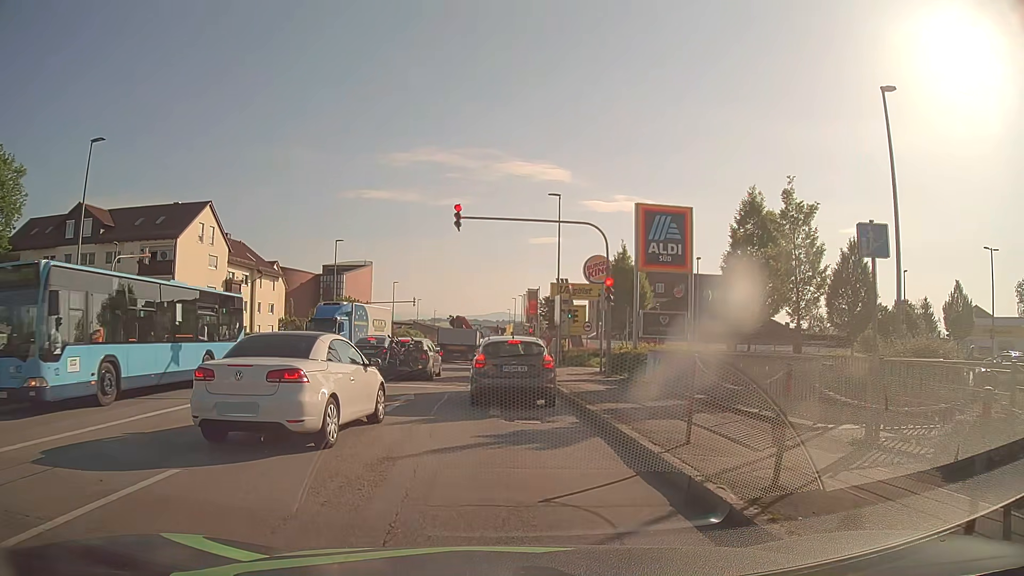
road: tertiary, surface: asphalt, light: Day
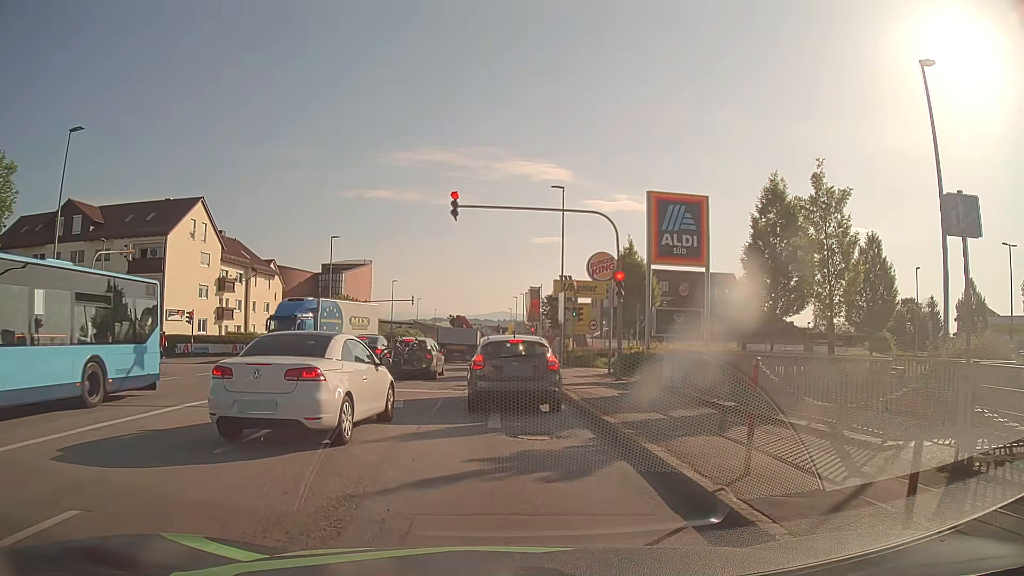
(0.0, +1.9) m; 0°
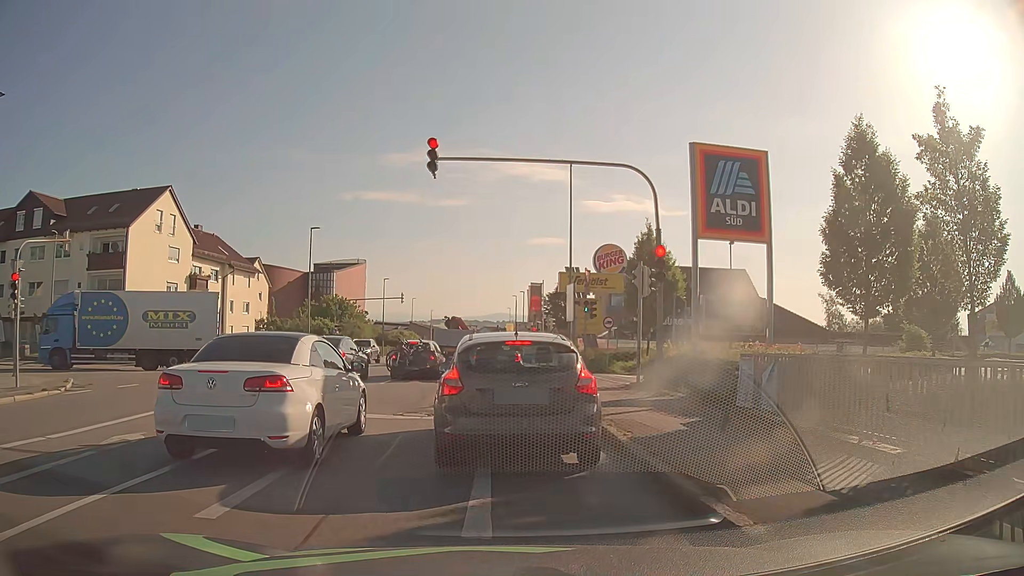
(0.0, +5.8) m; -1°
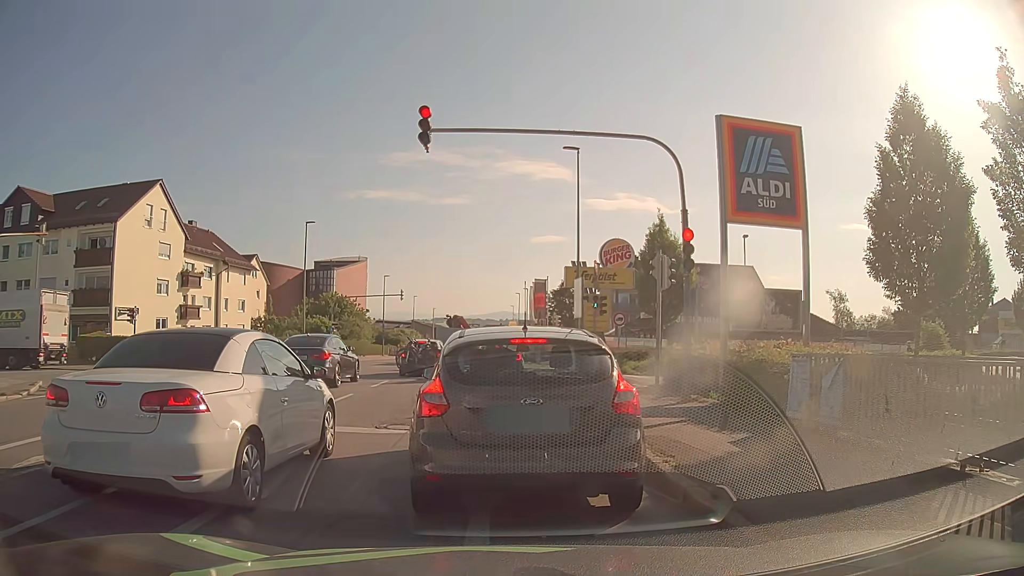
(0.0, +2.0) m; 0°
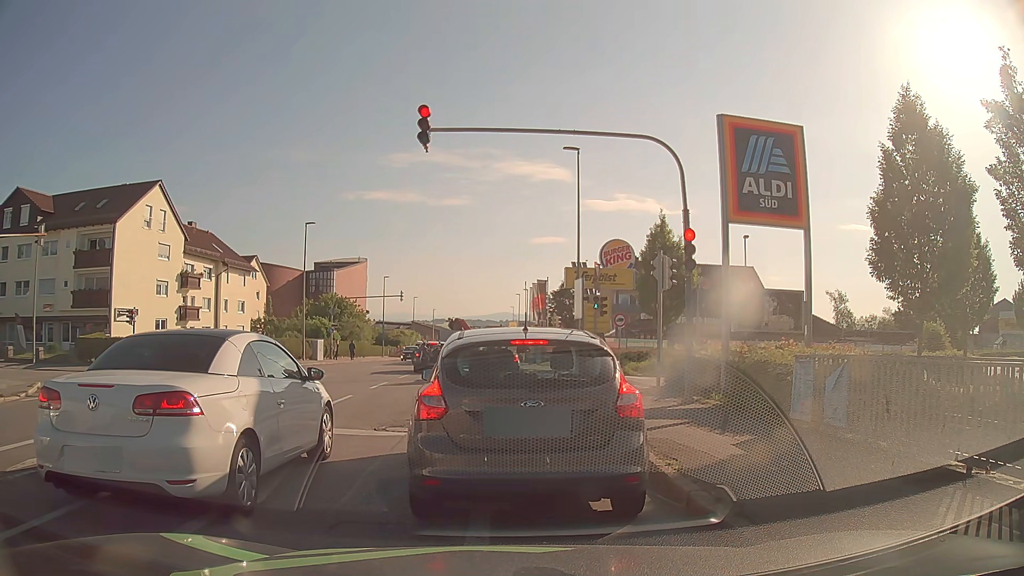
(0.0, +0.2) m; 0°
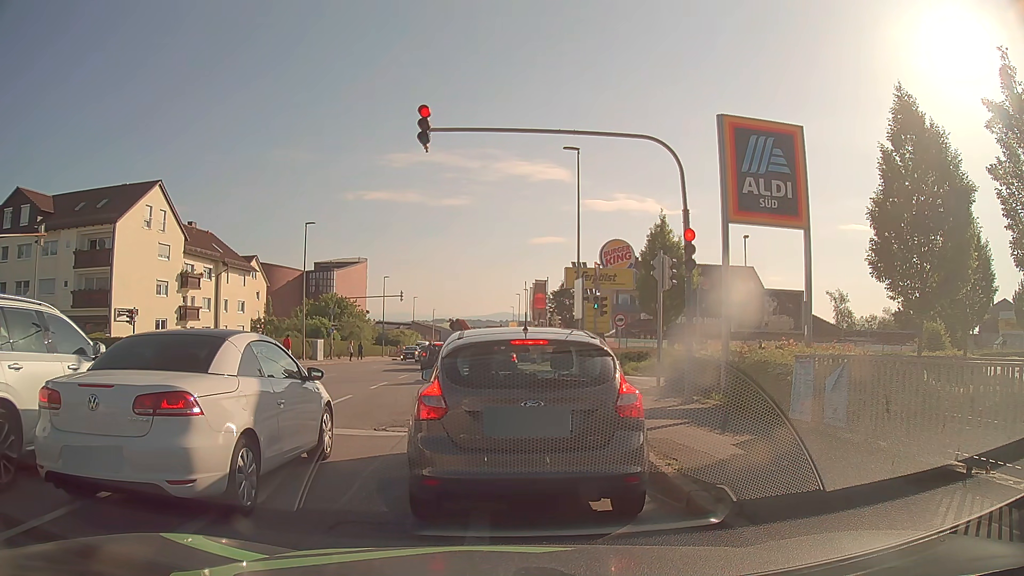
(0.0, 0.0) m; 0°
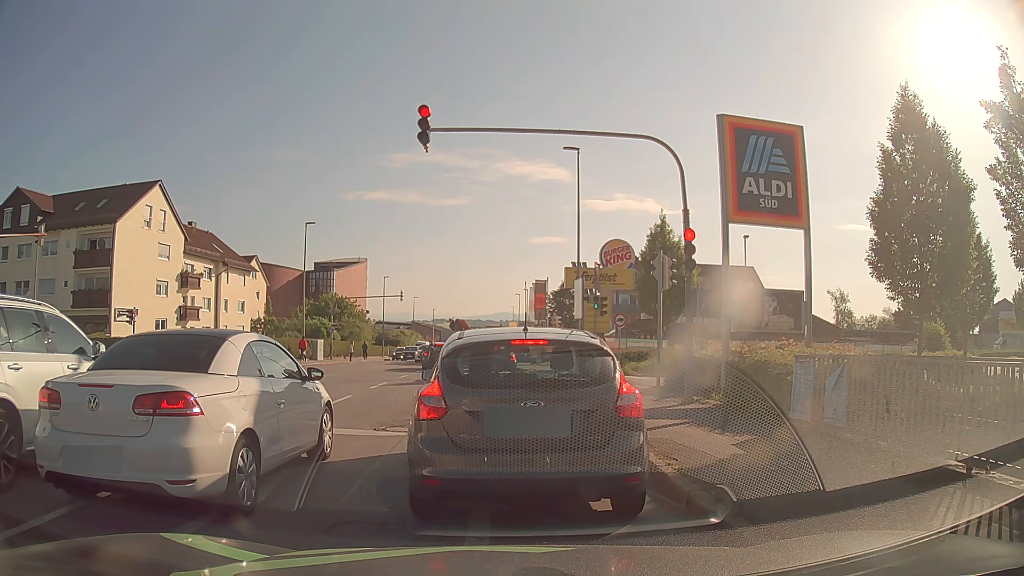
(0.0, 0.0) m; 0°
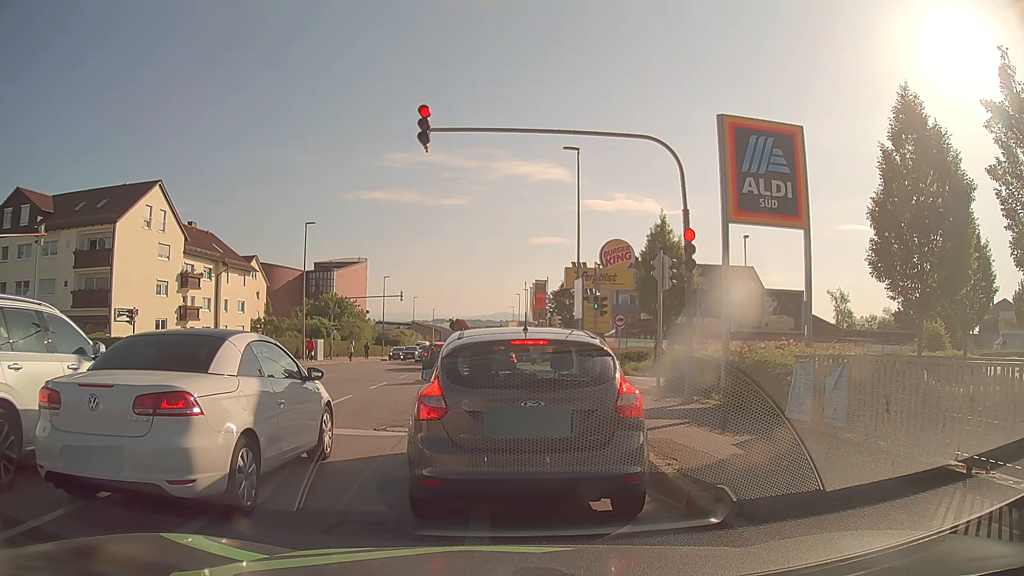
(0.0, 0.0) m; 0°
